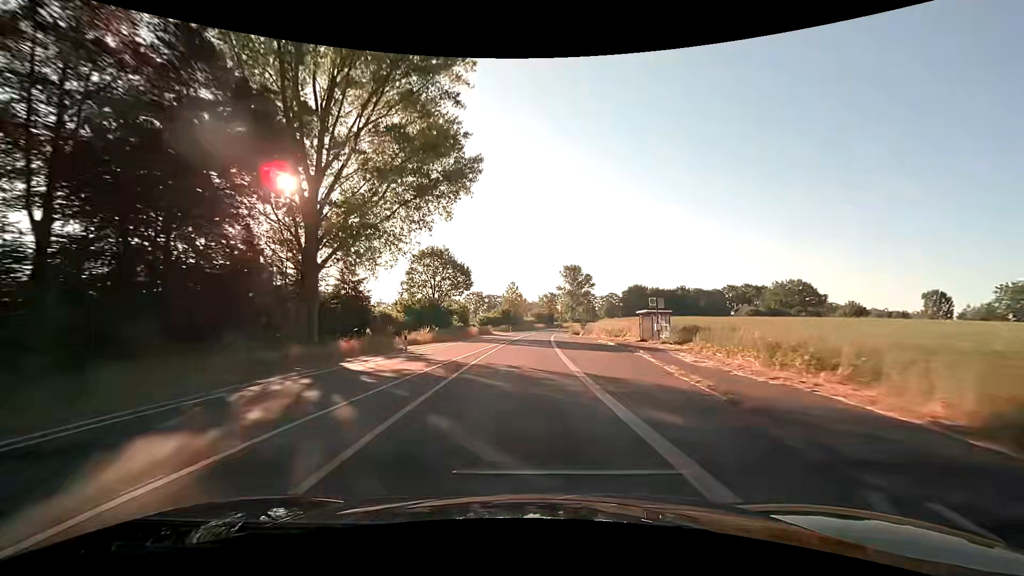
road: secondary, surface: asphalt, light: Day
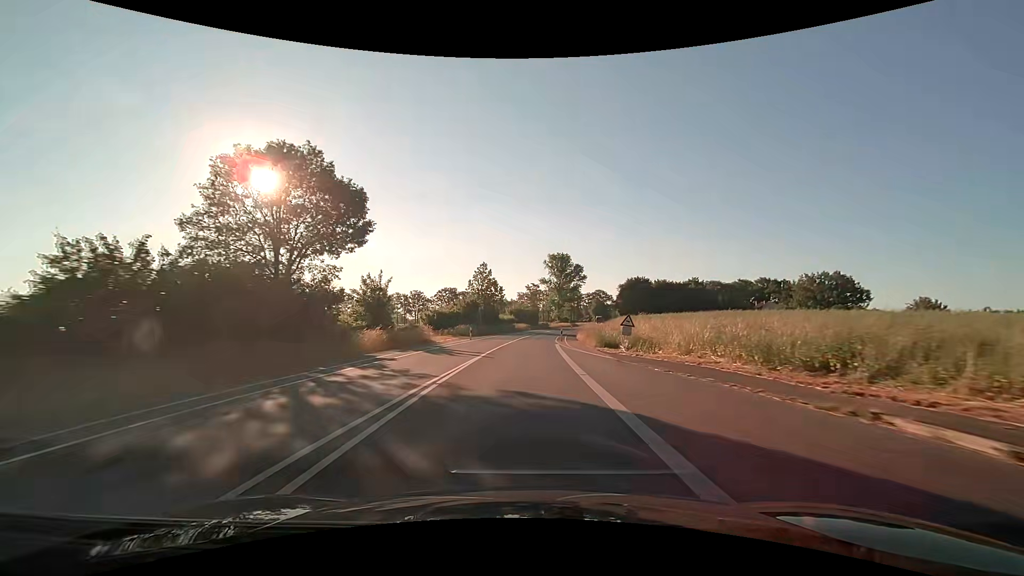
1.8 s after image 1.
(+0.6, +37.6) m; +2°
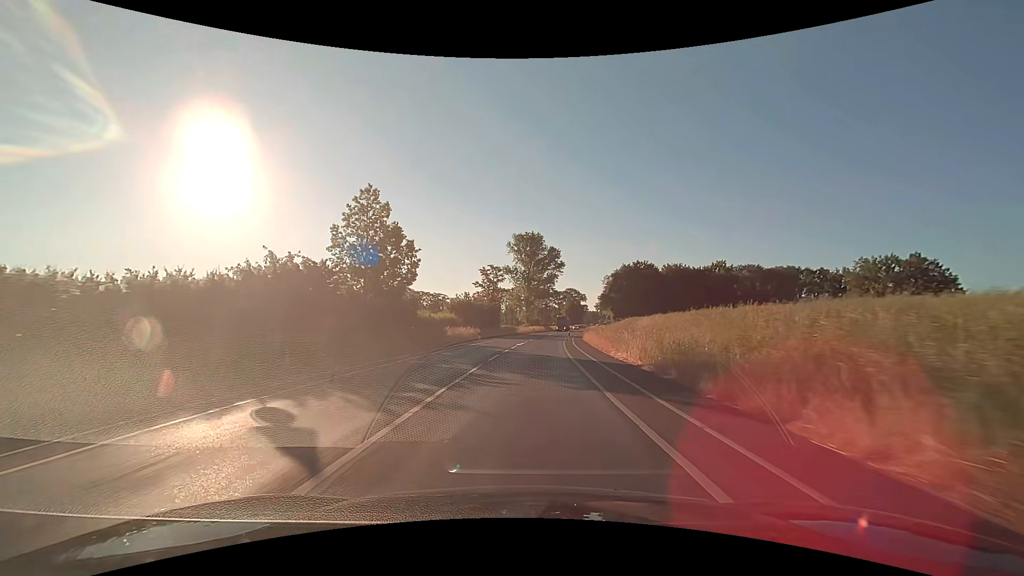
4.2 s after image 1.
(+1.7, +49.9) m; +4°
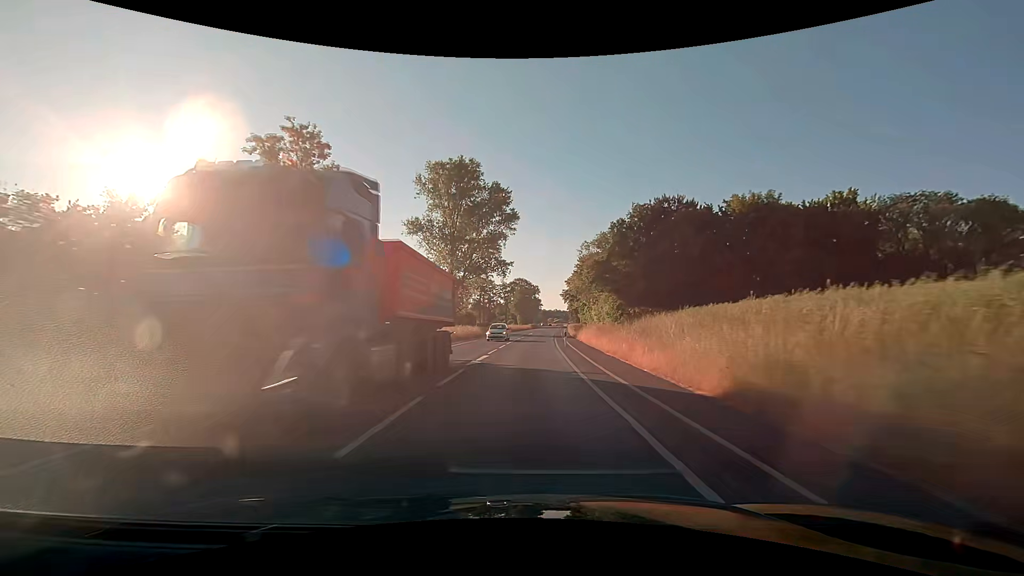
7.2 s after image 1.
(+3.7, +62.3) m; +6°
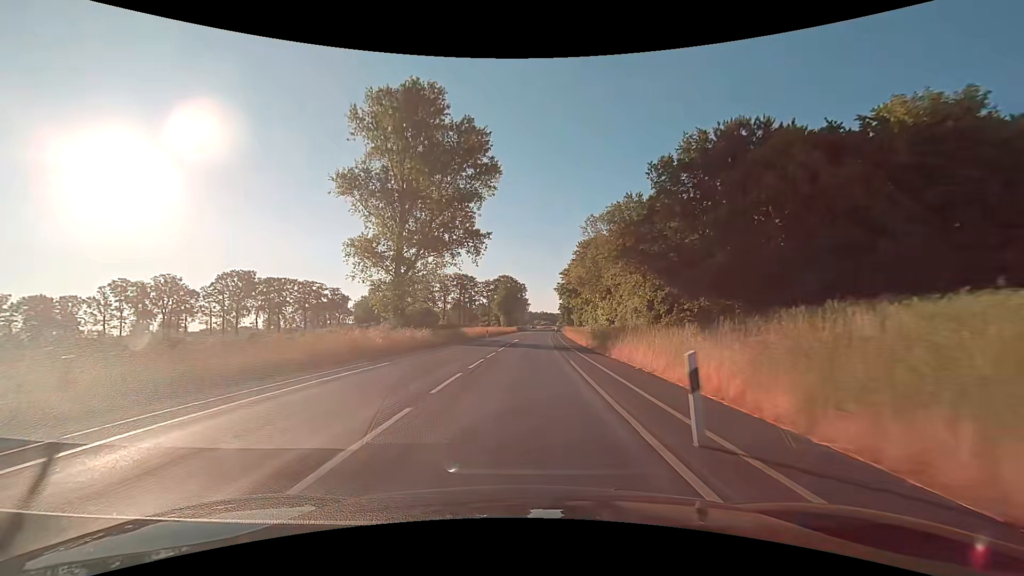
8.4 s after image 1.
(+0.4, +25.0) m; +2°
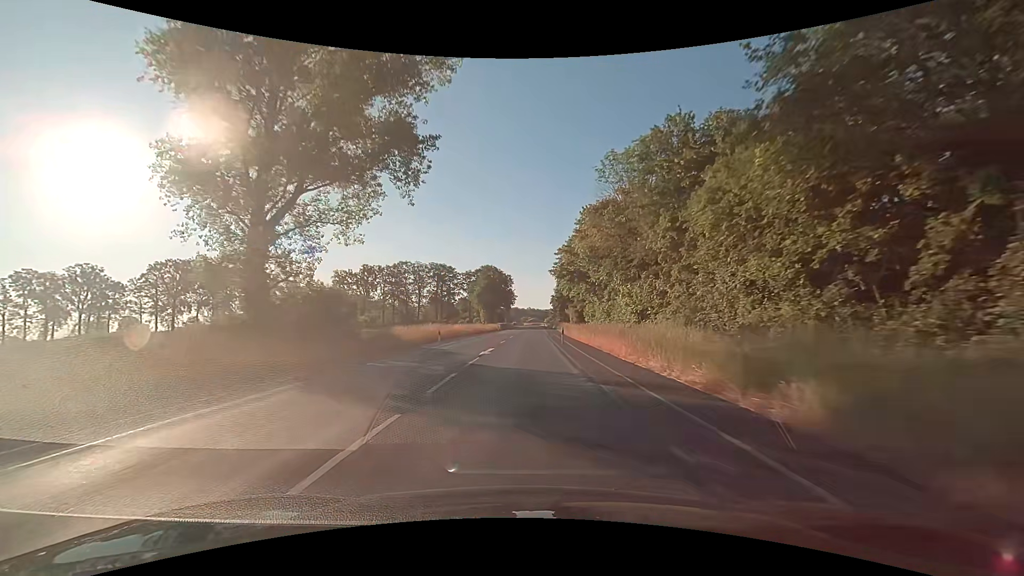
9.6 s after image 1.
(+0.4, +24.9) m; +2°
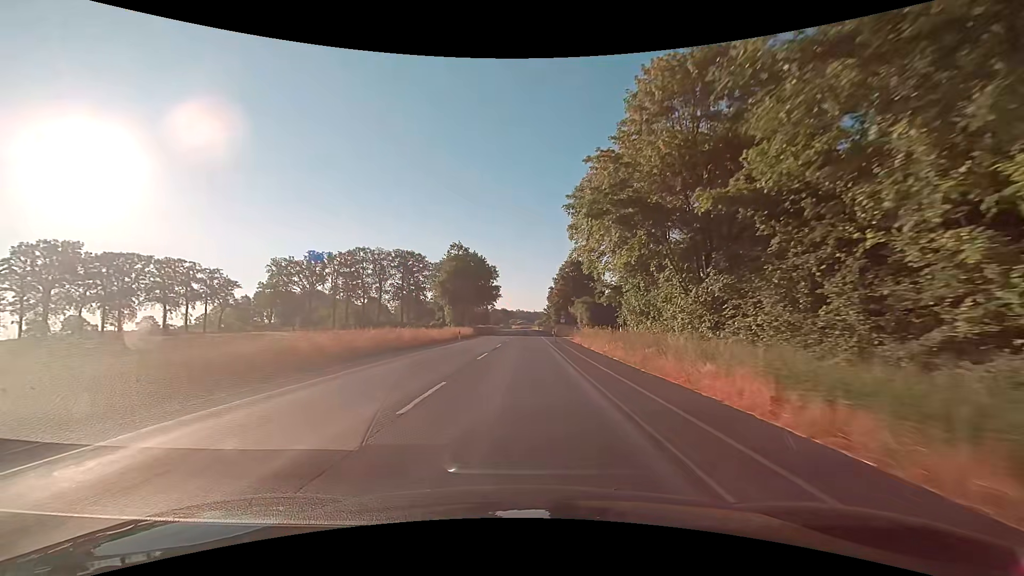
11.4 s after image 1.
(+0.6, +37.4) m; +1°
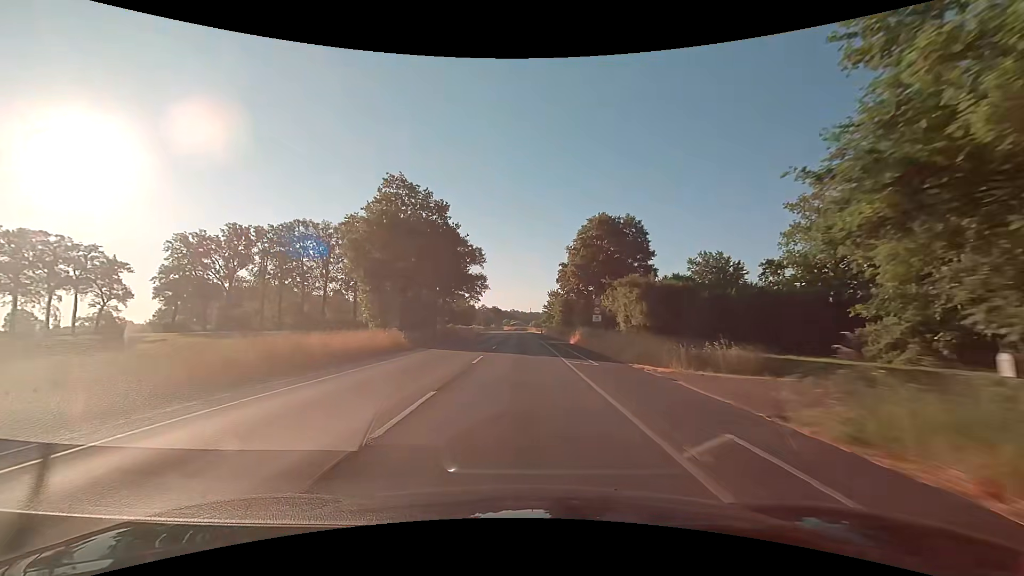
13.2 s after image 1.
(+0.3, +37.5) m; 0°
(0, +10) (0, +20) (0, +30) (0, +40) (0, +50) (0, +60) (0, +70) (0, +80) (0, +90) (0, +100) m
